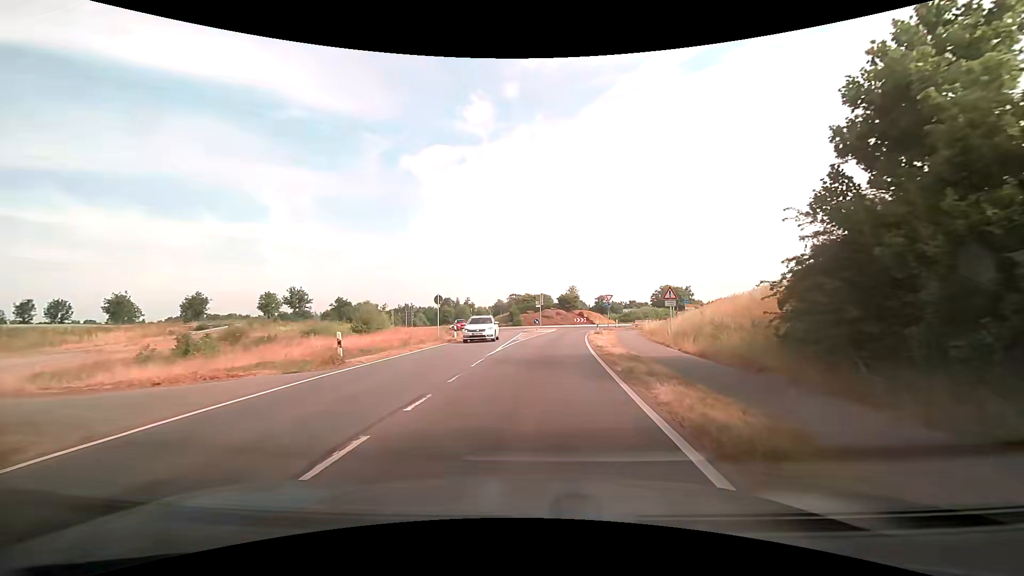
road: secondary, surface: asphalt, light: Day
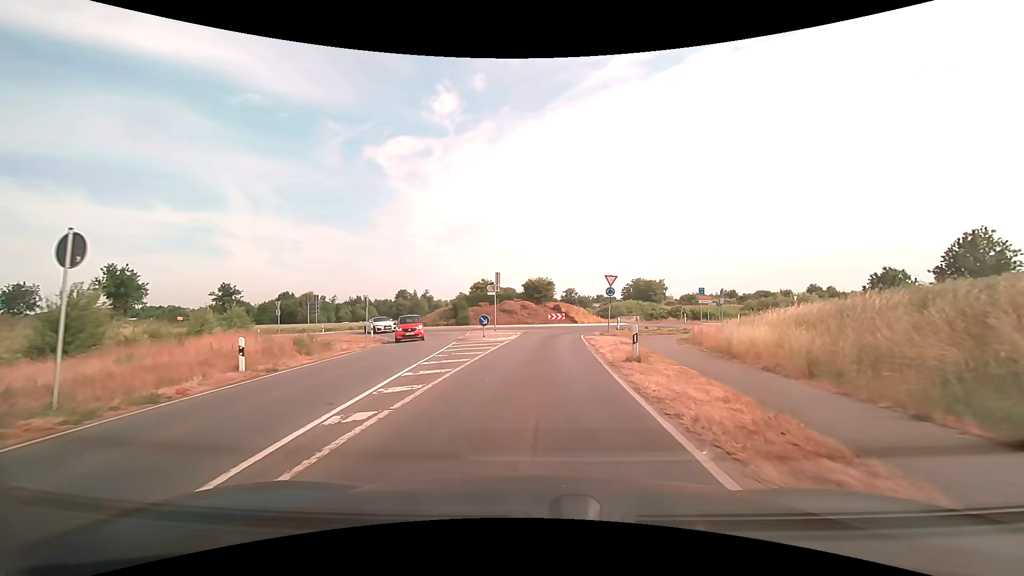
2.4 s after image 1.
(+1.1, +23.0) m; +5°
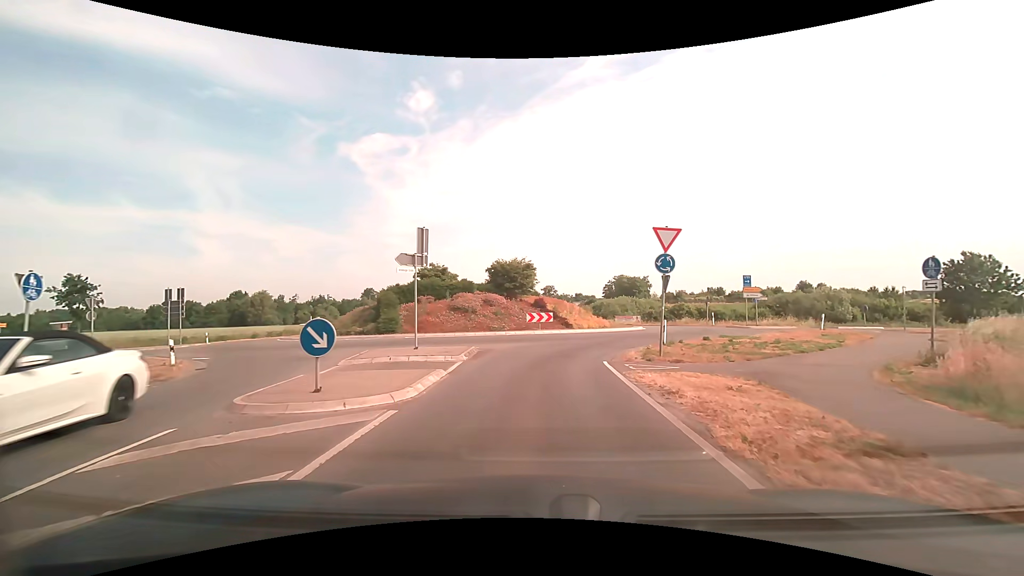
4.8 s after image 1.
(+0.3, +18.0) m; +3°
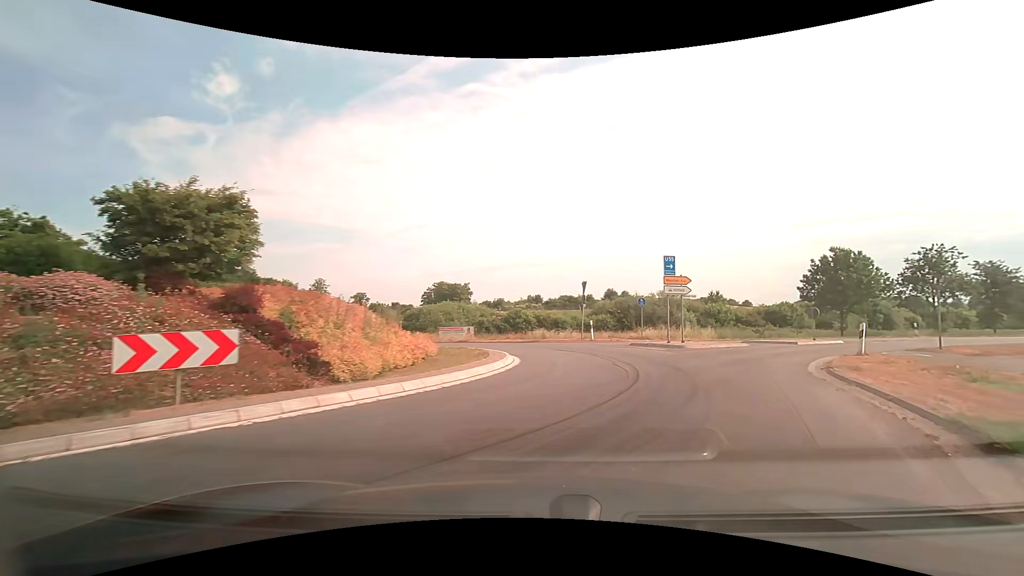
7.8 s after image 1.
(+1.9, +20.3) m; +20°
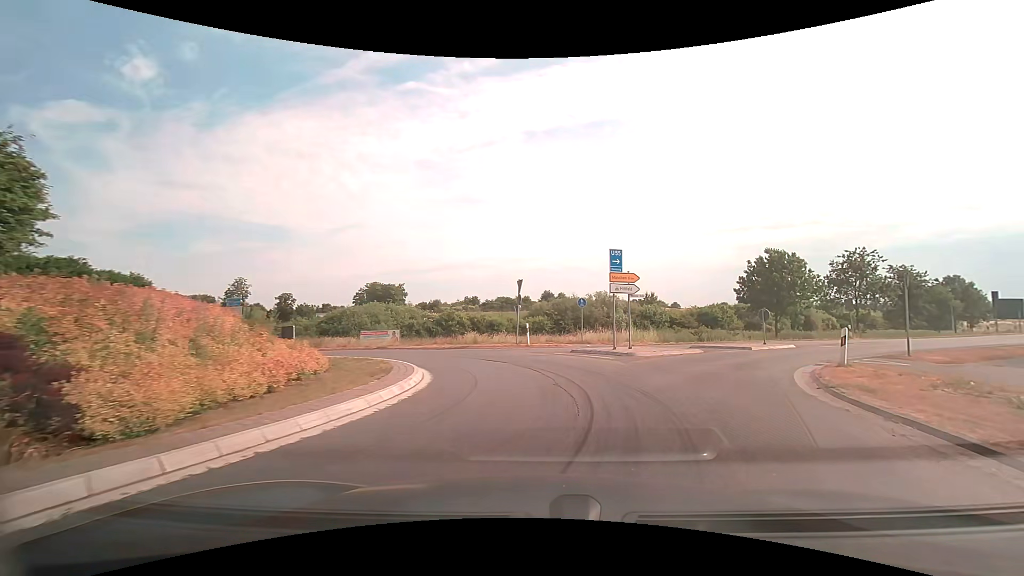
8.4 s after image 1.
(+0.2, +3.6) m; +7°
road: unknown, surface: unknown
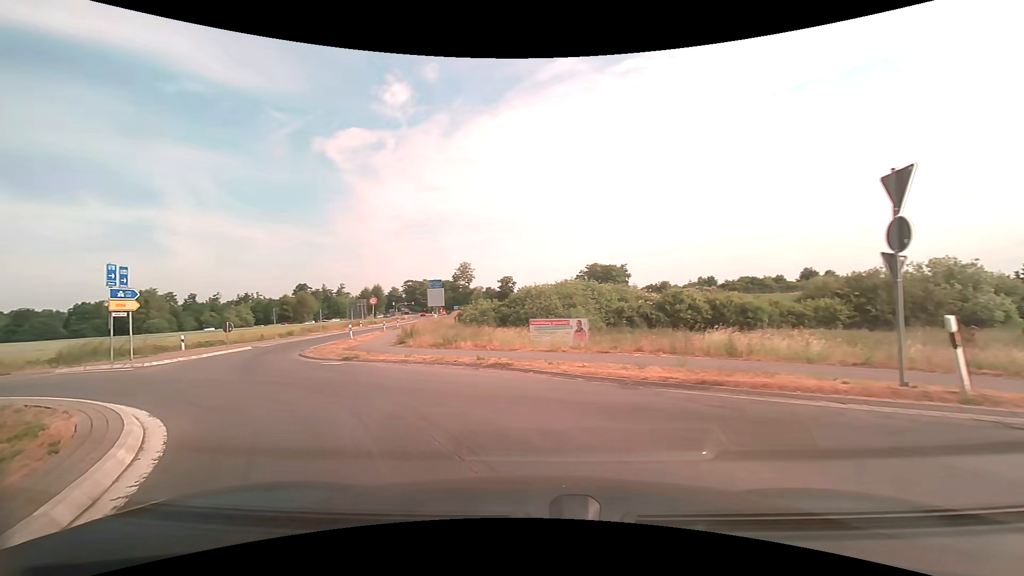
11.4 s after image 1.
(-1.3, +17.4) m; -24°
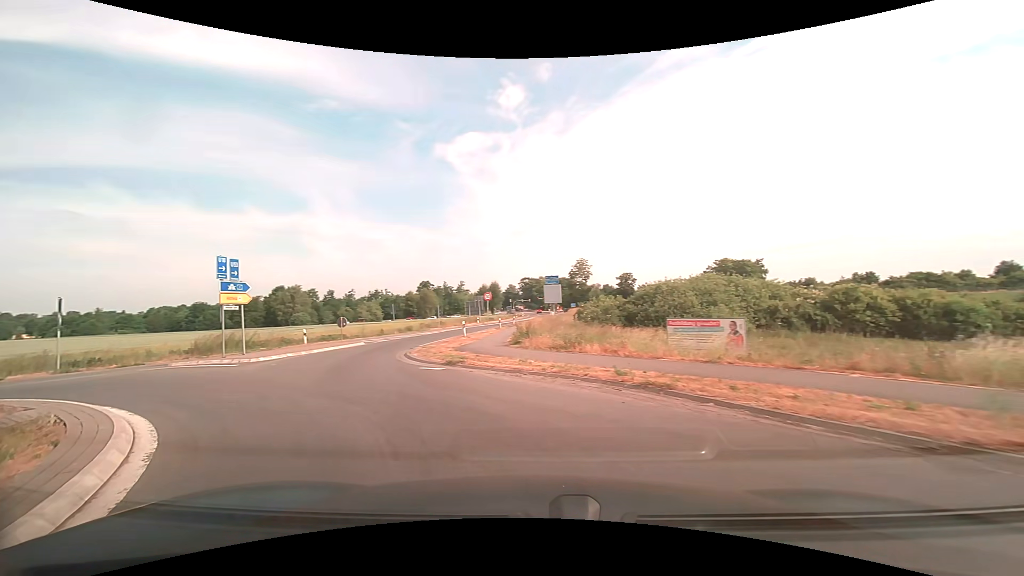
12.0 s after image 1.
(-0.4, +3.6) m; -13°
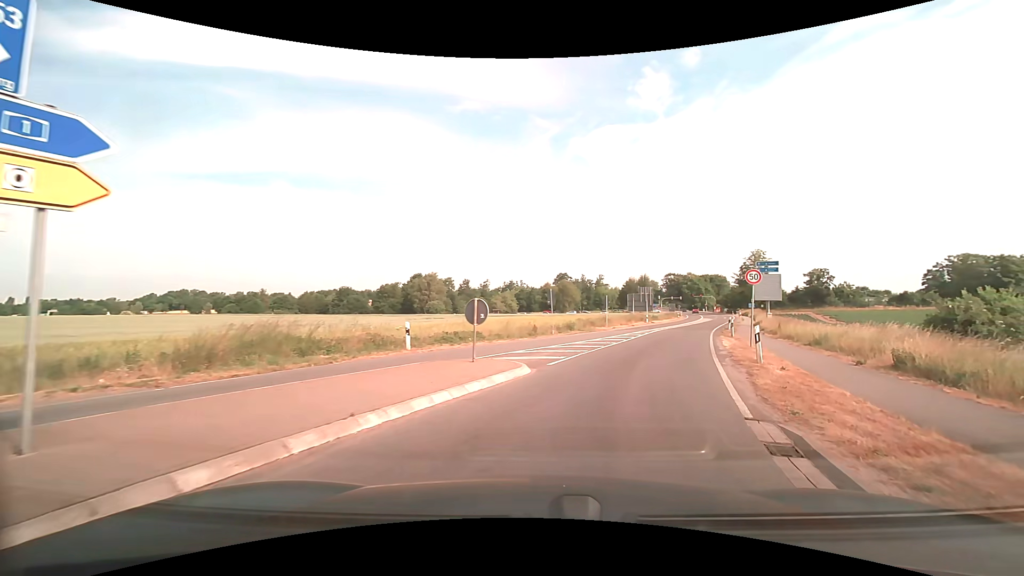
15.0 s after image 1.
(-6.7, +17.5) m; -16°
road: secondary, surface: asphalt
(+2, +10) (+5, +19) (+8, +29) (+11, +38) (+15, +47) (+19, +57) (+23, +66) (+27, +75) (+31, +84) (+35, +94) m
